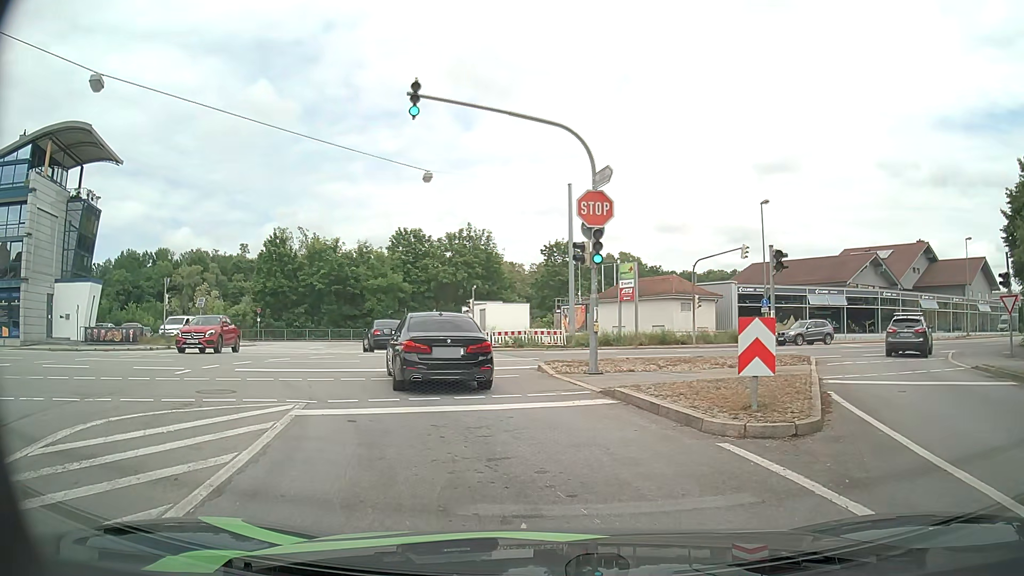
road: tertiary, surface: asphalt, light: Day
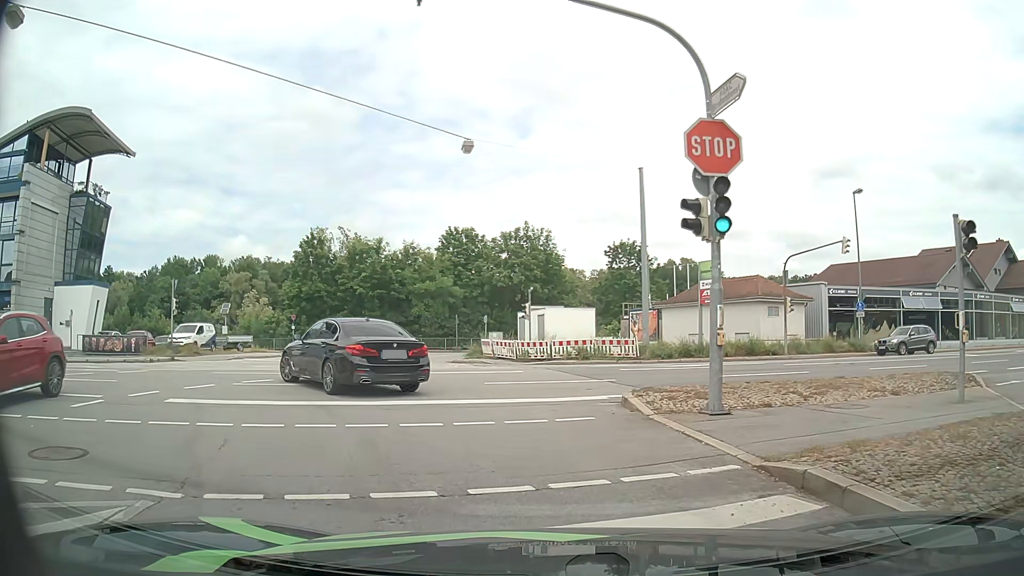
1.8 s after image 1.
(-0.4, +6.2) m; -6°
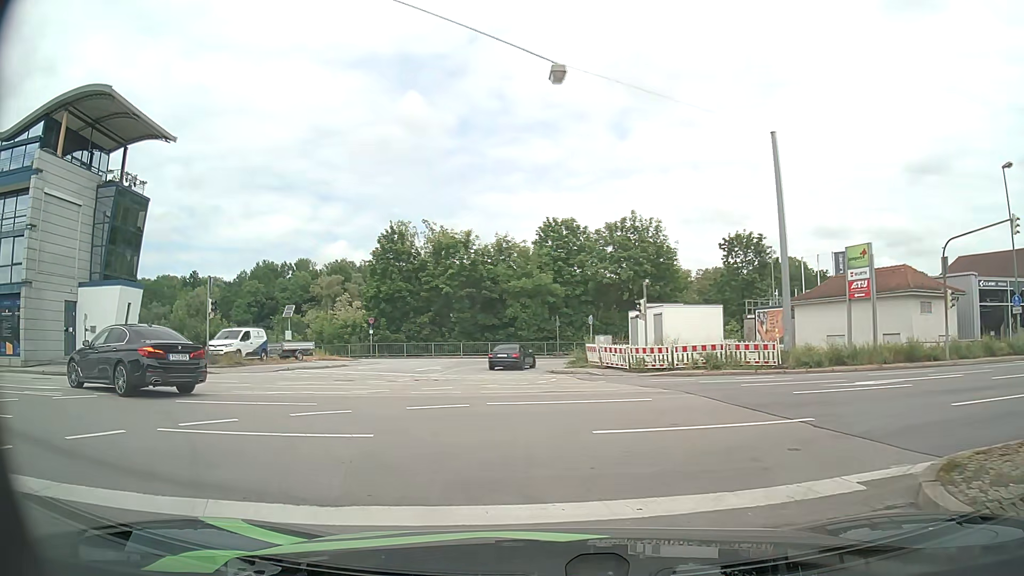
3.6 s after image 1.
(-0.3, +7.0) m; -7°
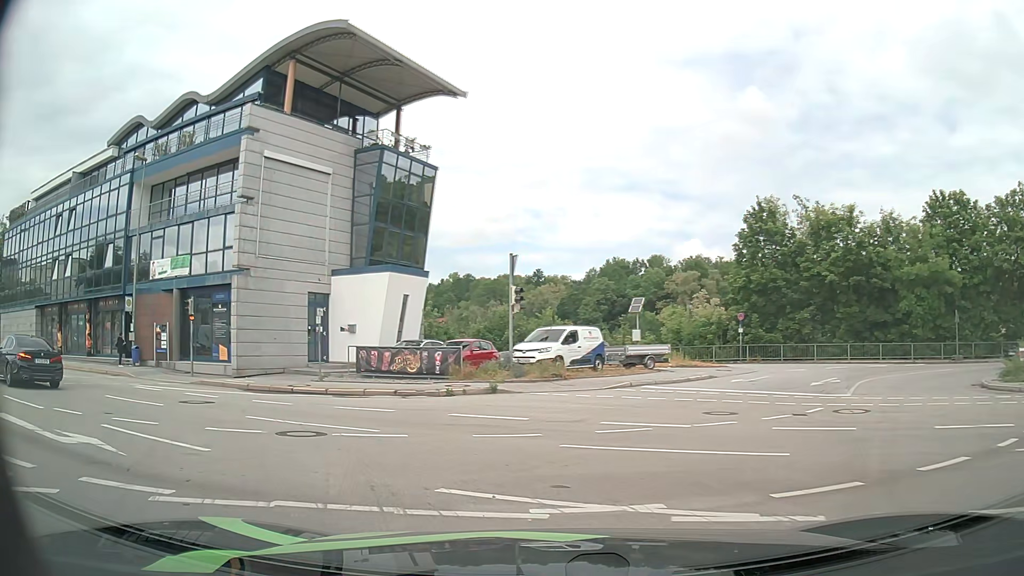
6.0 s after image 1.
(-2.6, +9.7) m; -31°
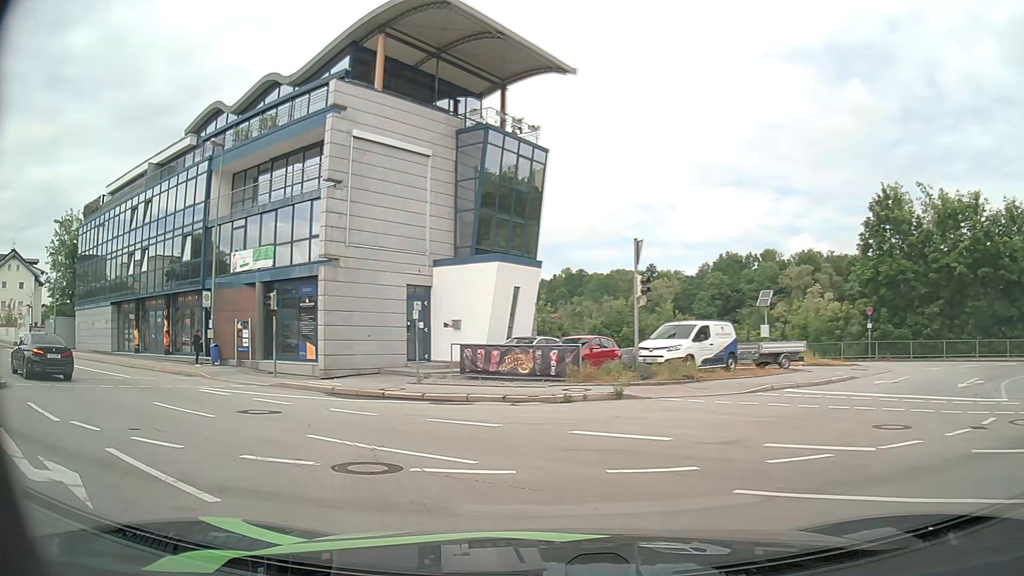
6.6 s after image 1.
(-0.2, +2.8) m; -9°
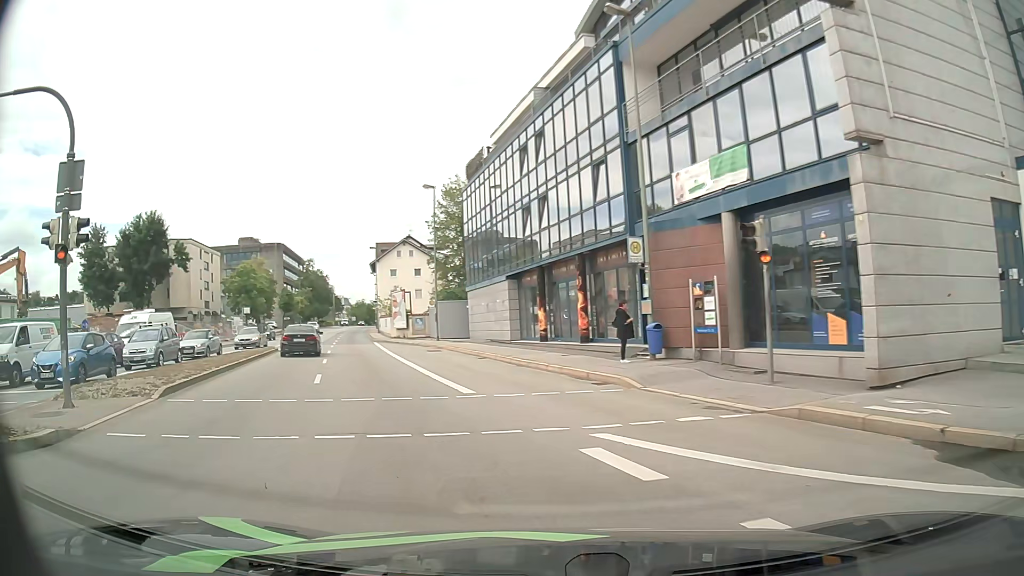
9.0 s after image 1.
(-4.4, +11.8) m; -40°
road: primary
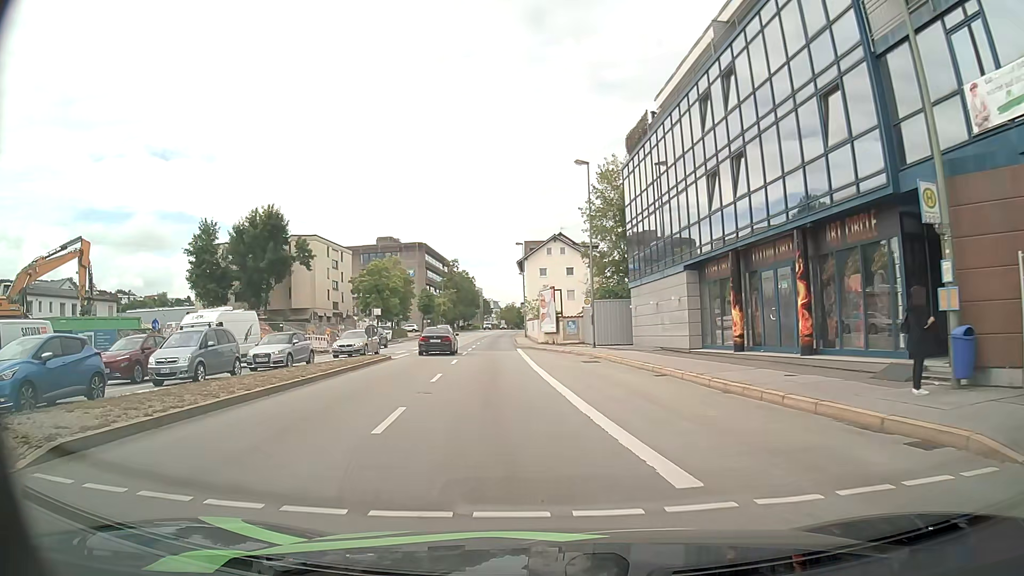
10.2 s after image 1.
(-1.1, +7.8) m; -13°
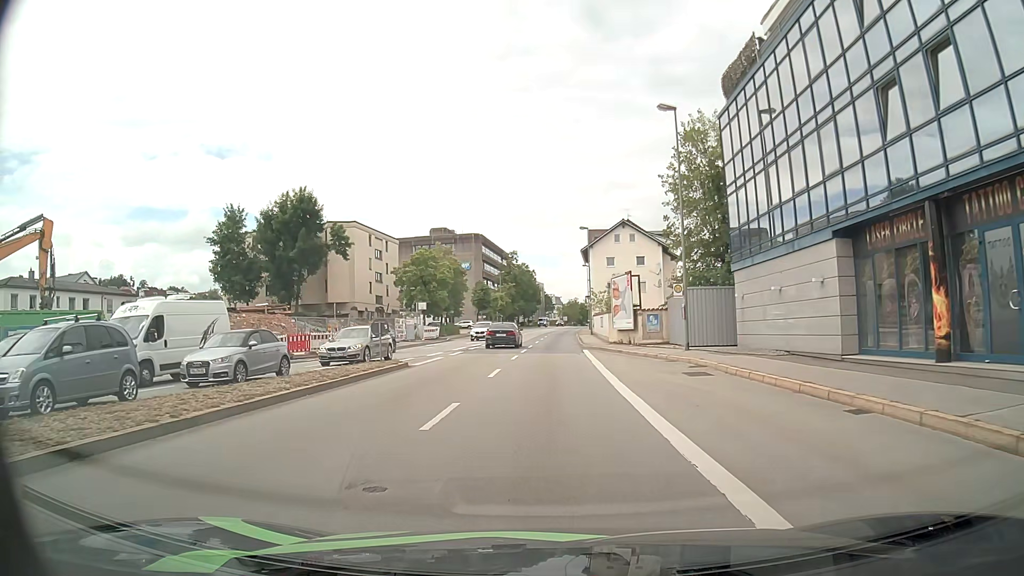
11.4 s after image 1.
(-0.5, +9.2) m; -5°
